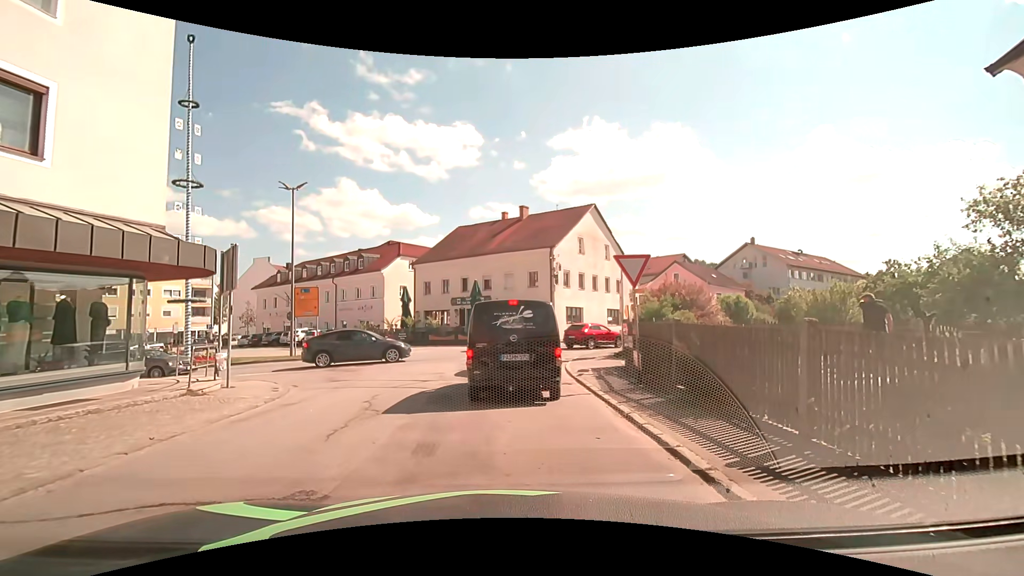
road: tertiary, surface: asphalt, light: Day
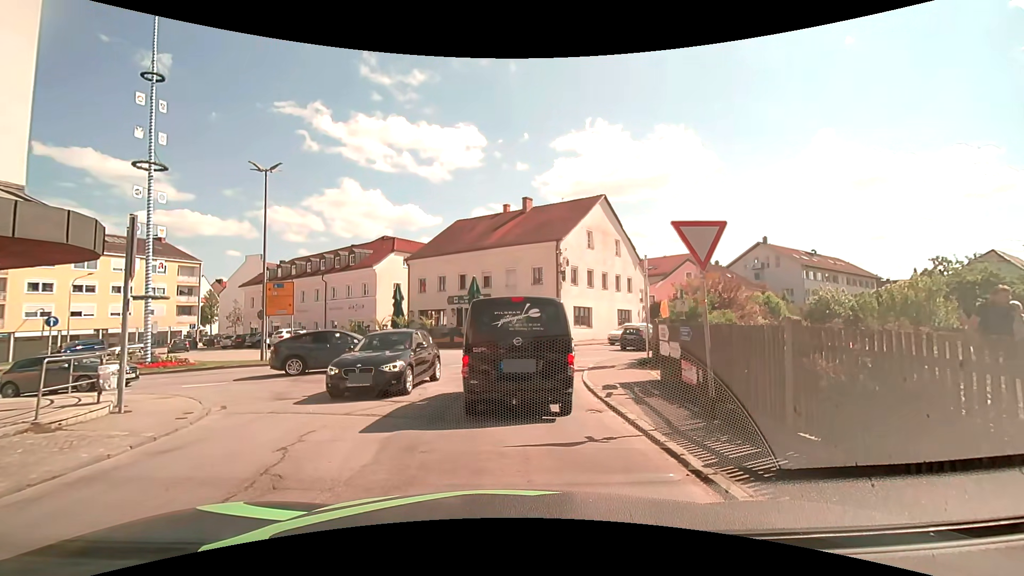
(0.0, +3.5) m; -1°
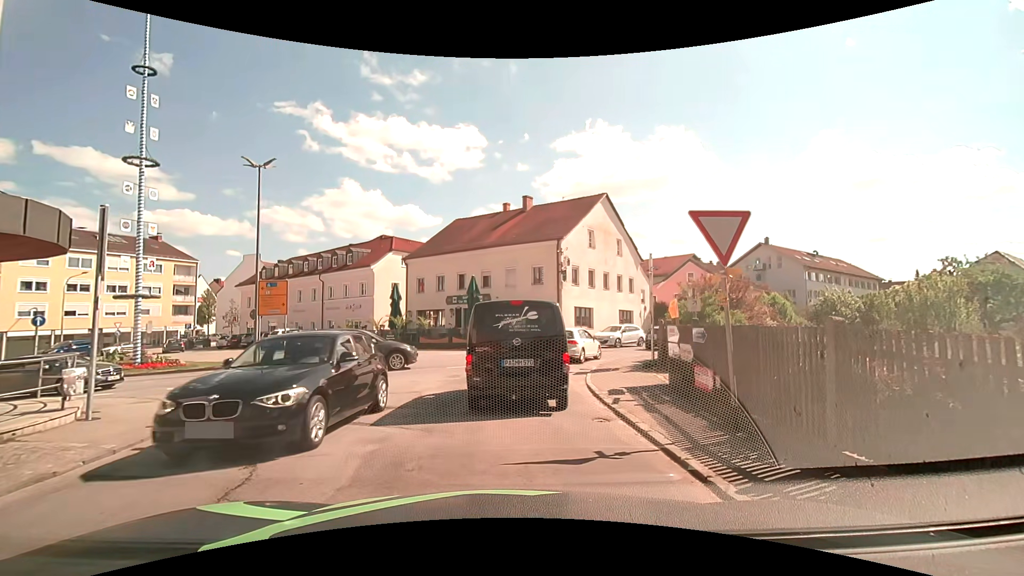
(0.0, +0.8) m; +1°
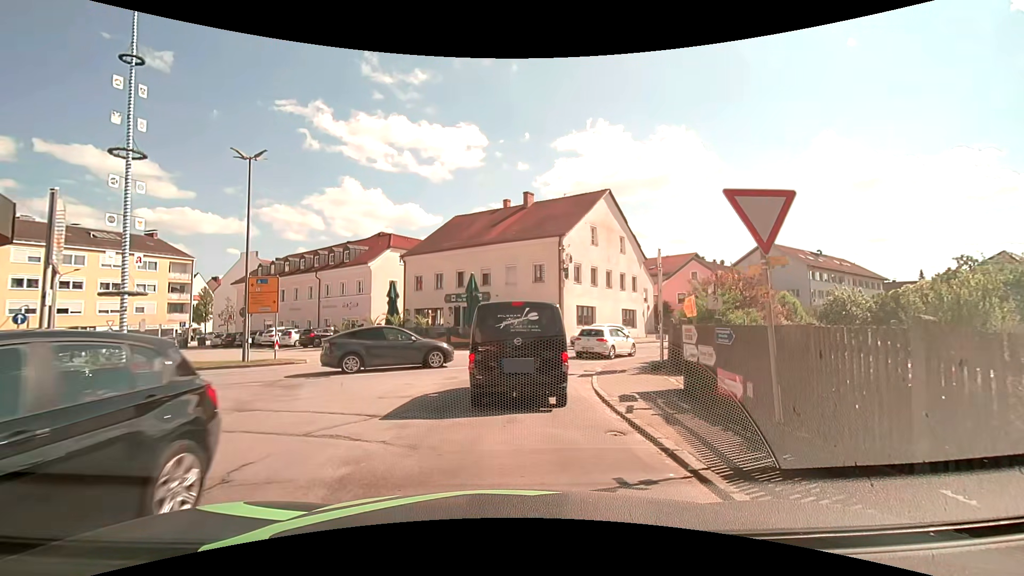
(0.0, +1.1) m; +2°
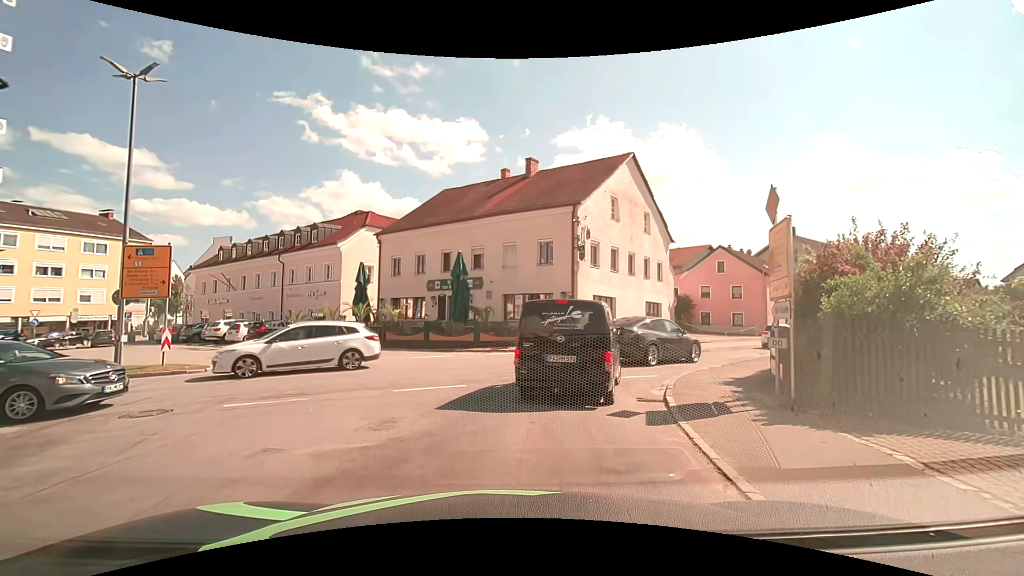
(-0.3, +7.6) m; -3°
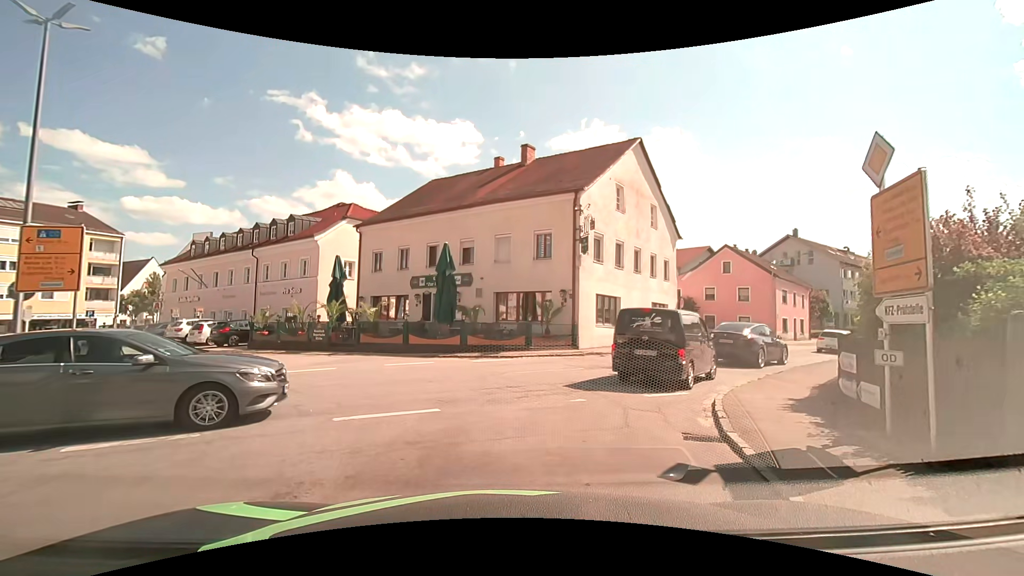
(+0.1, +3.1) m; +3°
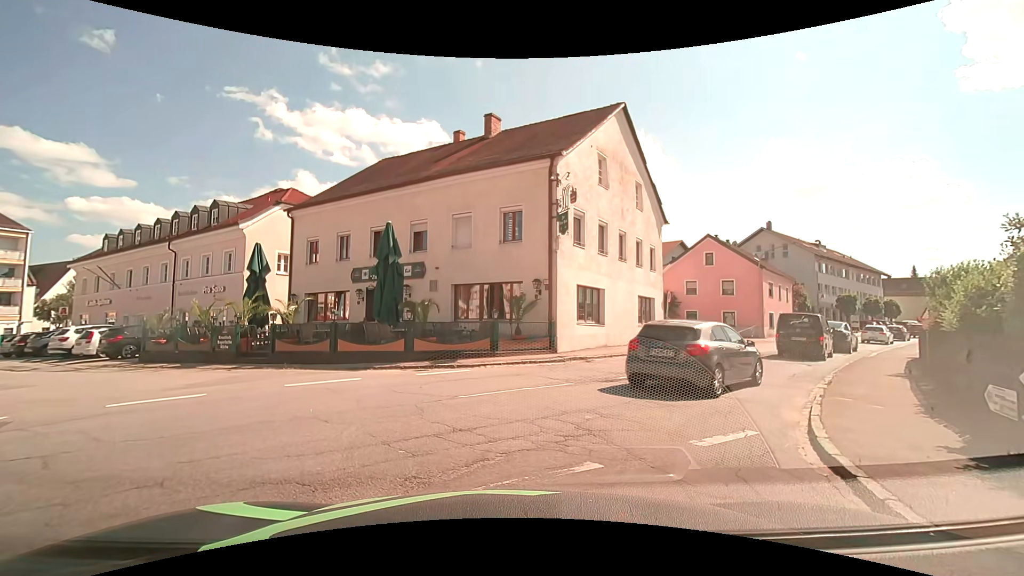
(+0.1, +4.4) m; +2°
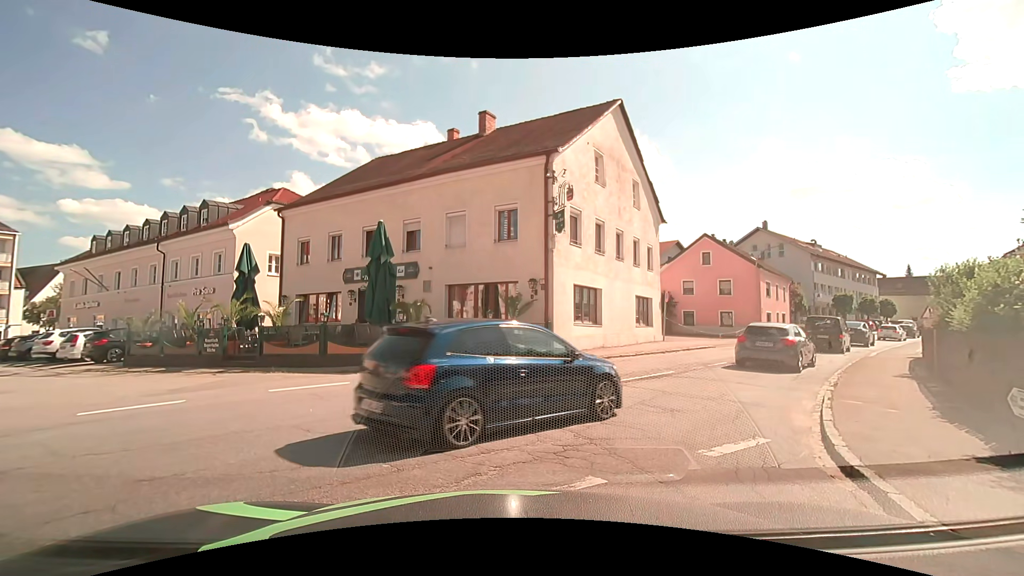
(0.0, +0.4) m; 0°
